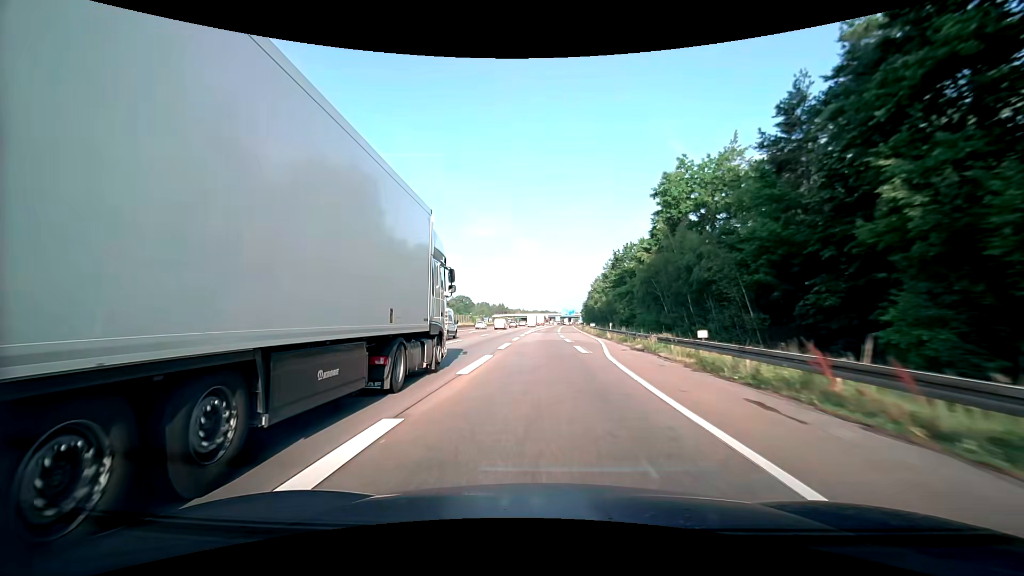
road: motorway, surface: asphalt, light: Day
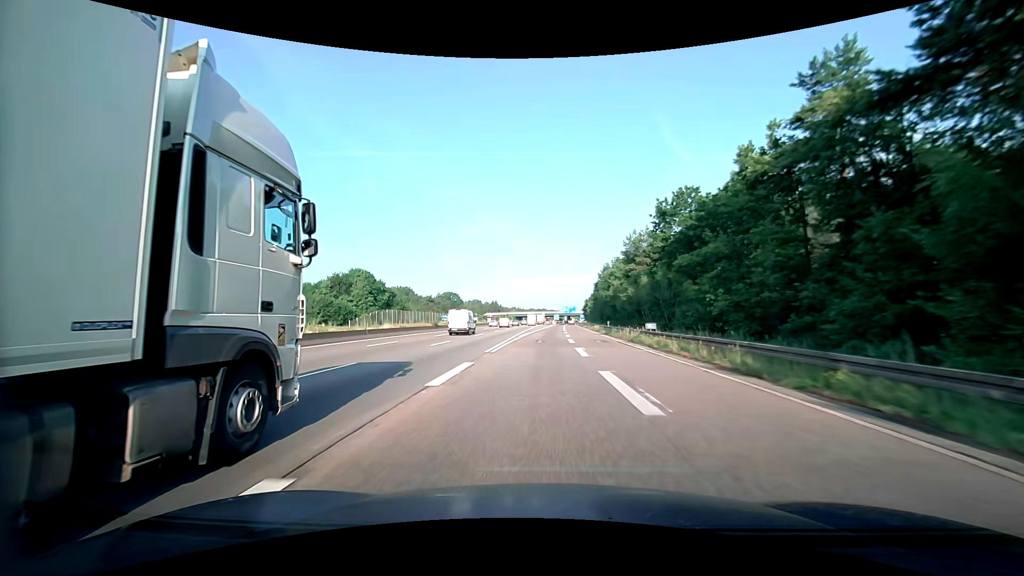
(+0.1, +38.9) m; 0°
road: motorway_link
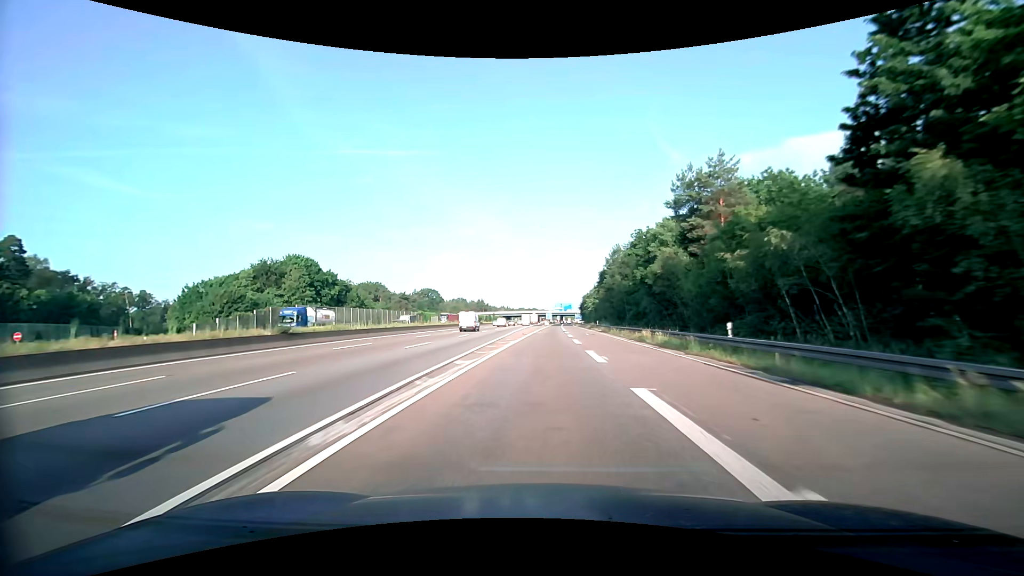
(+0.3, +39.6) m; +1°
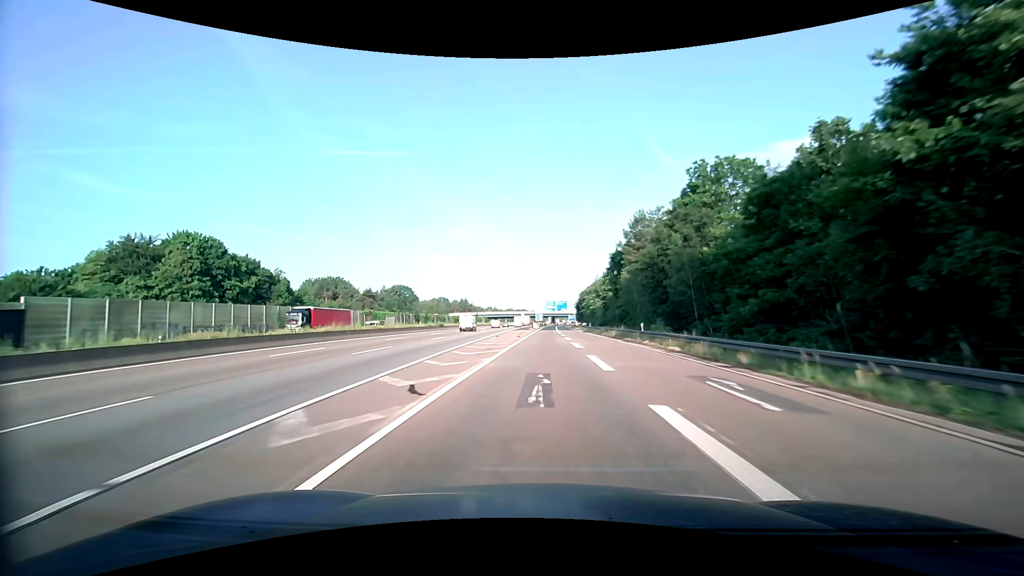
(+0.3, +39.9) m; +1°
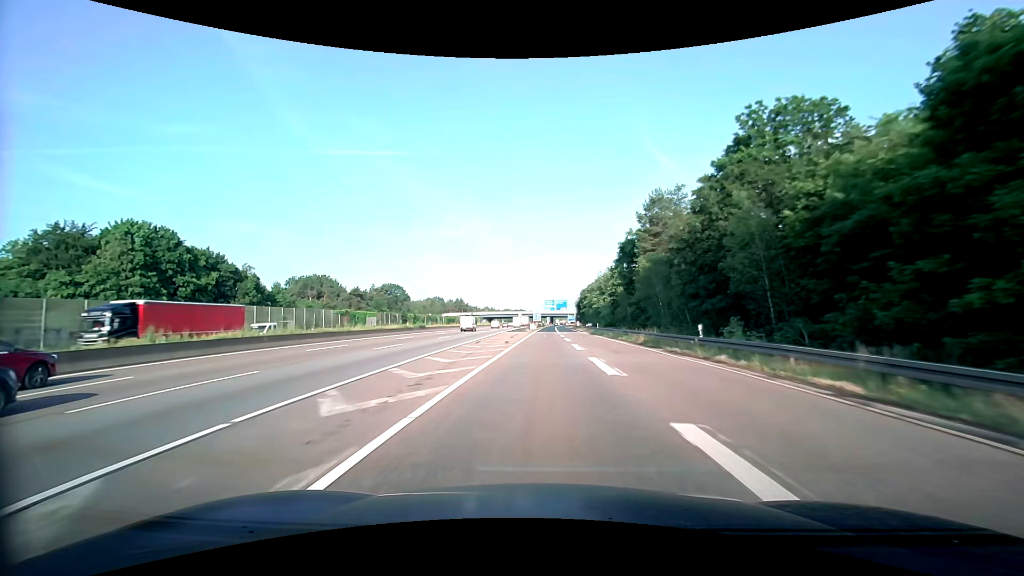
(+0.1, +13.3) m; +1°
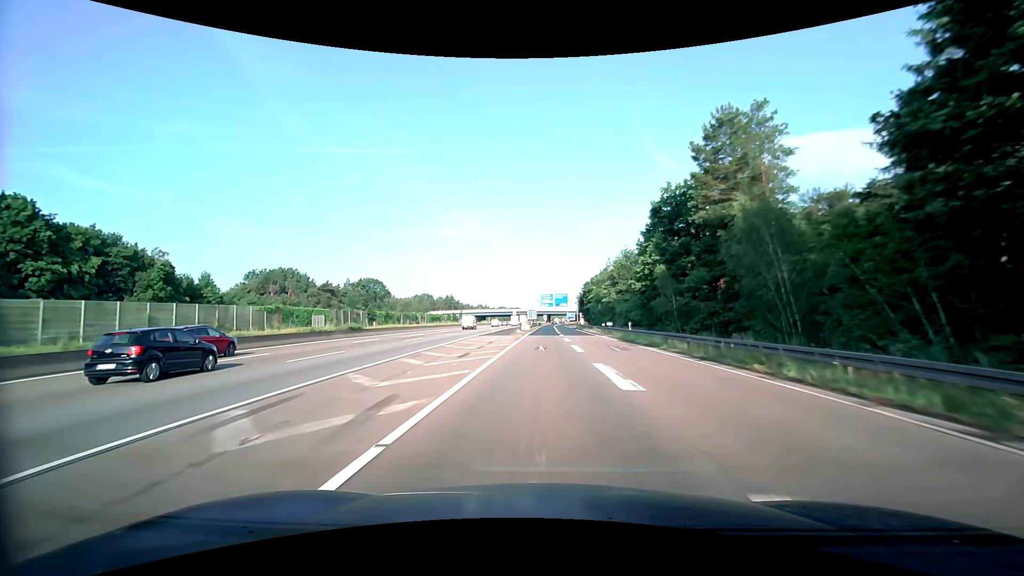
(0.0, +26.7) m; 0°
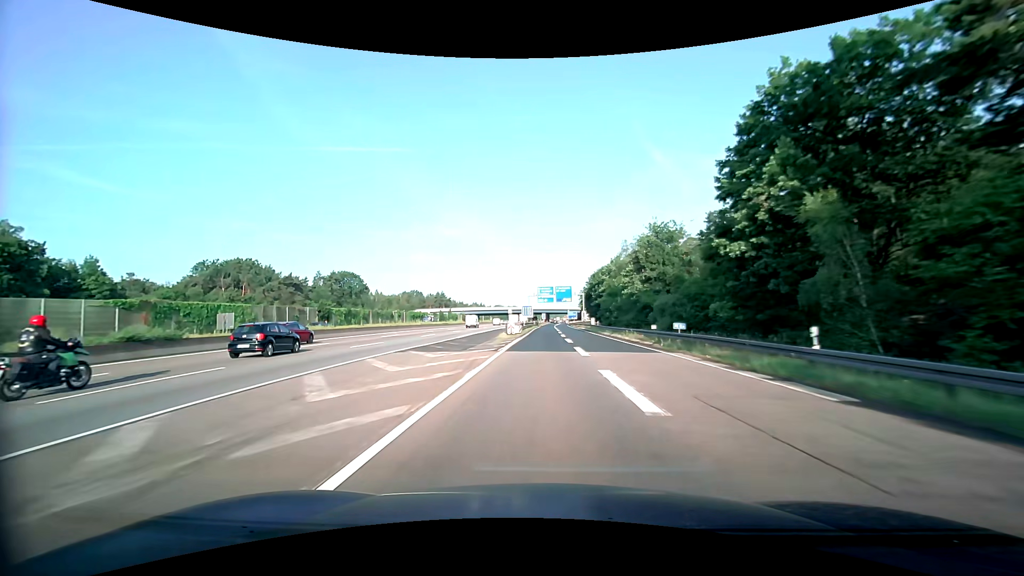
(0.0, +26.8) m; 0°
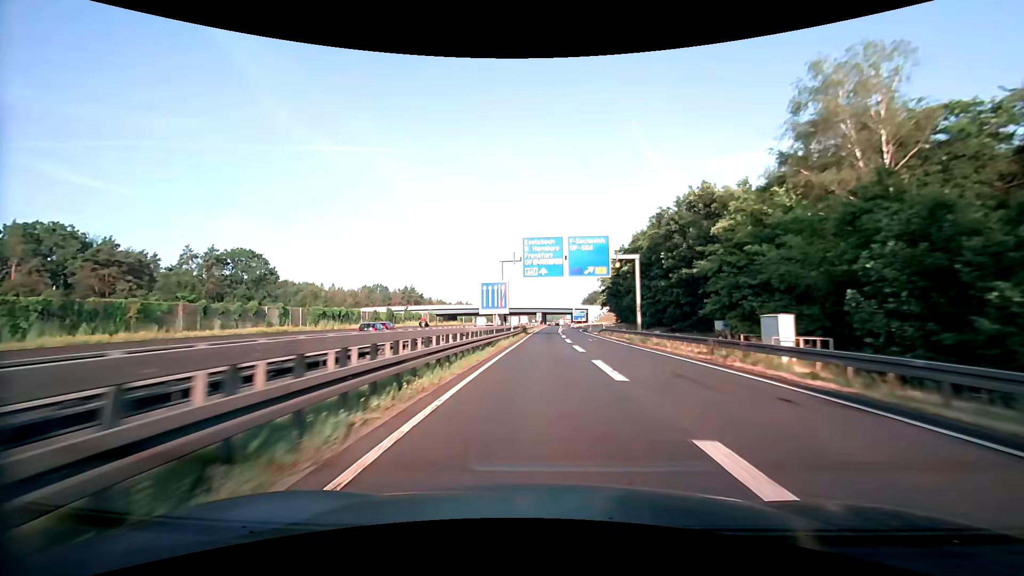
(+0.4, +67.5) m; +1°
(0, +10) (0, +20) (0, +30) (0, +40) (0, +50) (0, +60) (0, +70) (+1, +80) (+1, +90) (+1, +100) m
